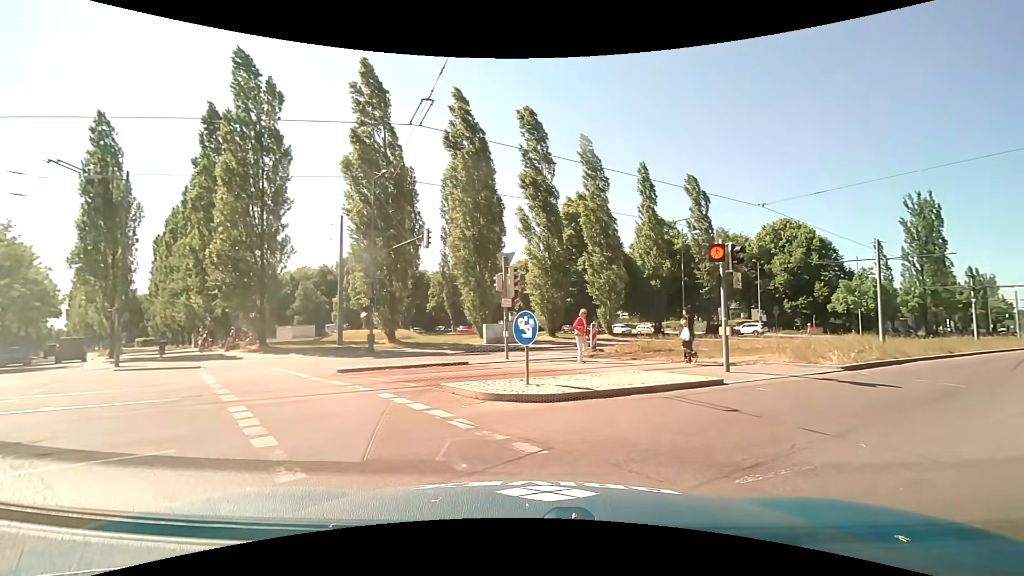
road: secondary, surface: asphalt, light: Day
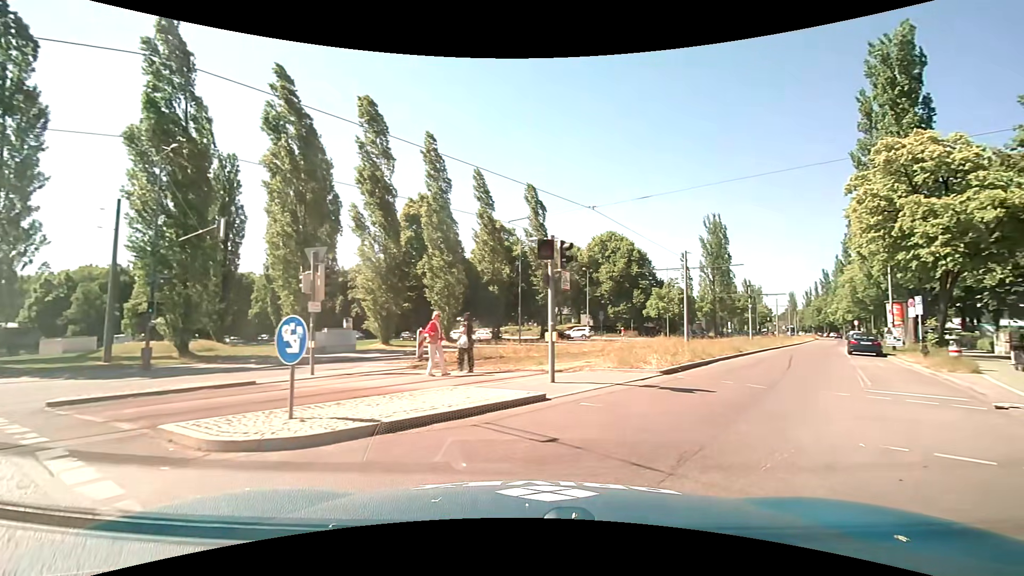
(+0.3, +2.2) m; +17°
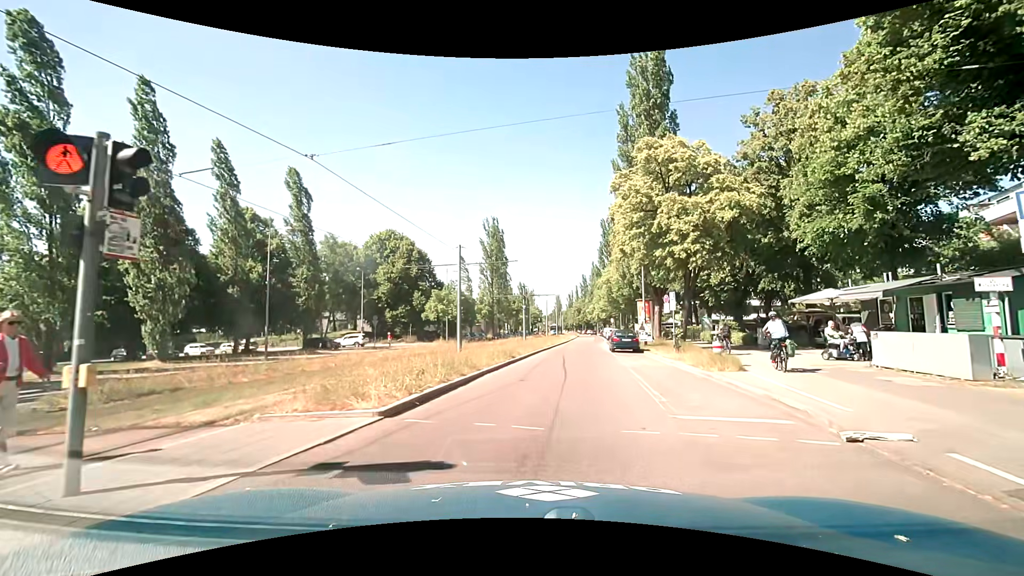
(+1.5, +5.7) m; +23°
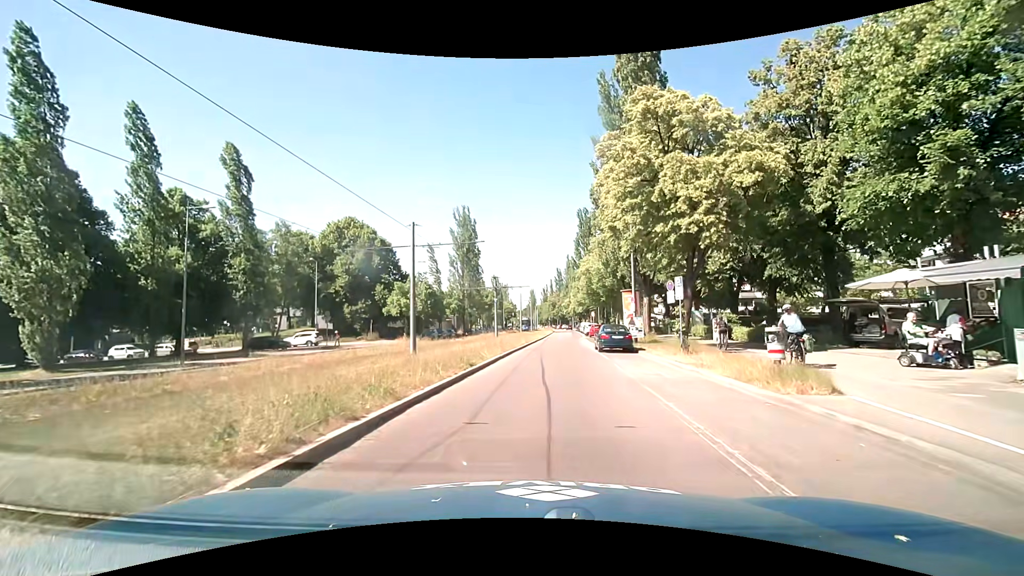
(+0.2, +6.0) m; +3°
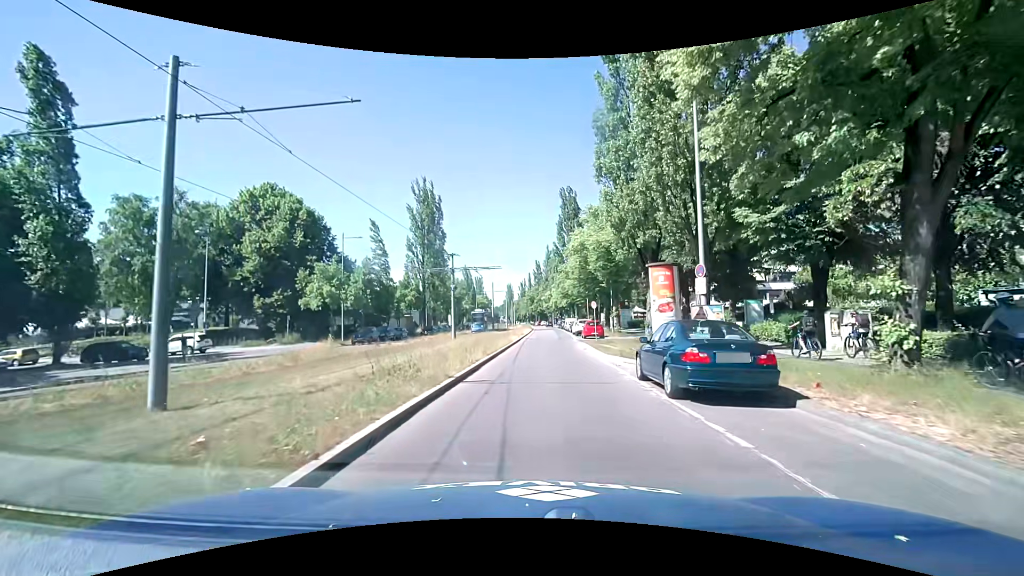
(+0.6, +16.6) m; +2°
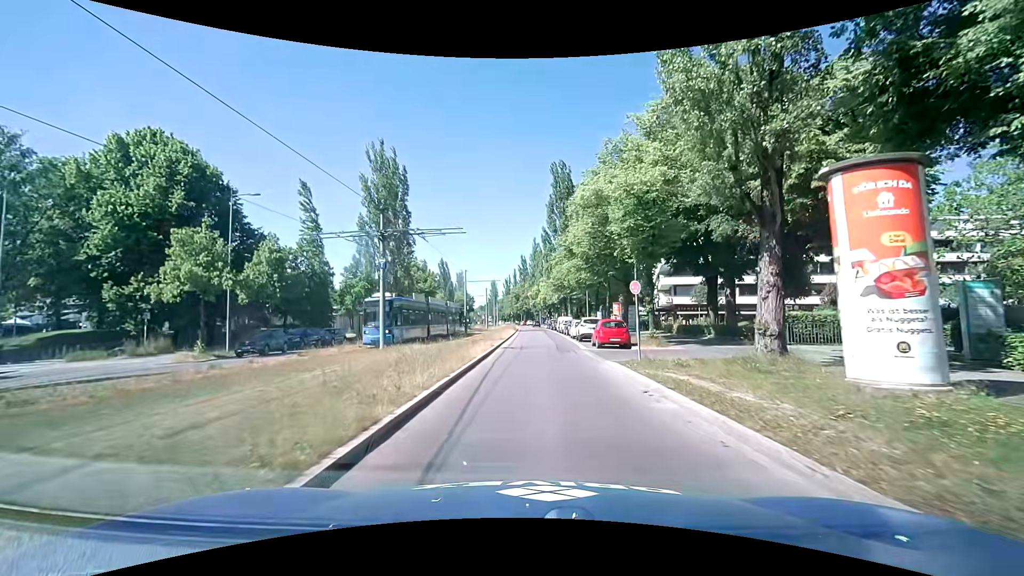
(+0.2, +16.2) m; +2°
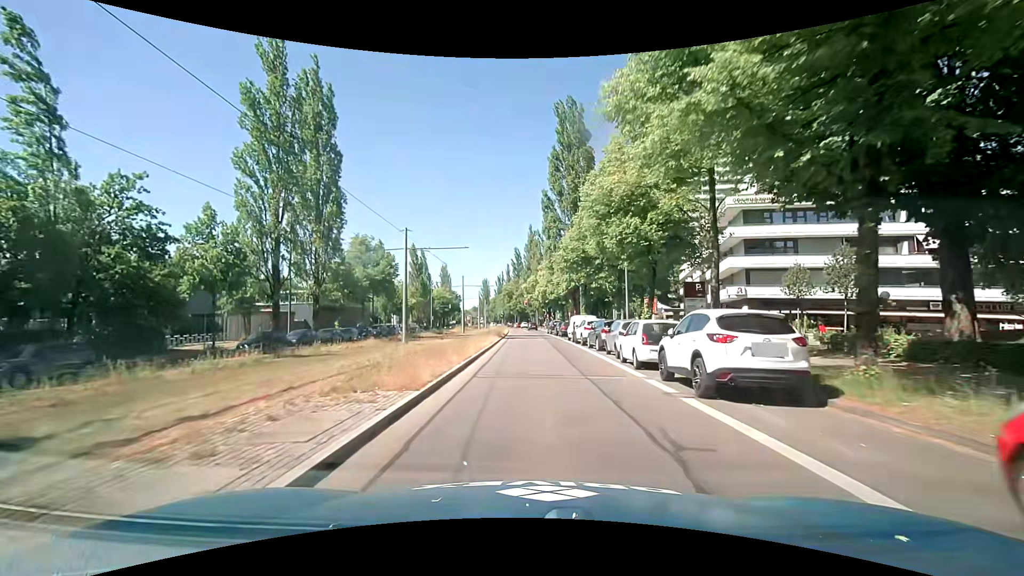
(+0.2, +25.2) m; +1°
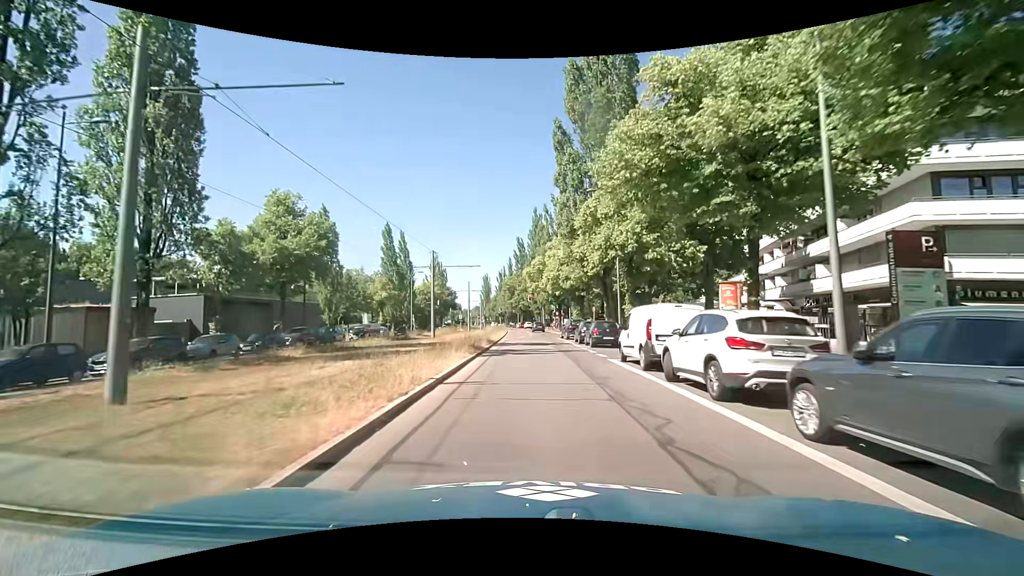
(-0.3, +21.1) m; -1°
